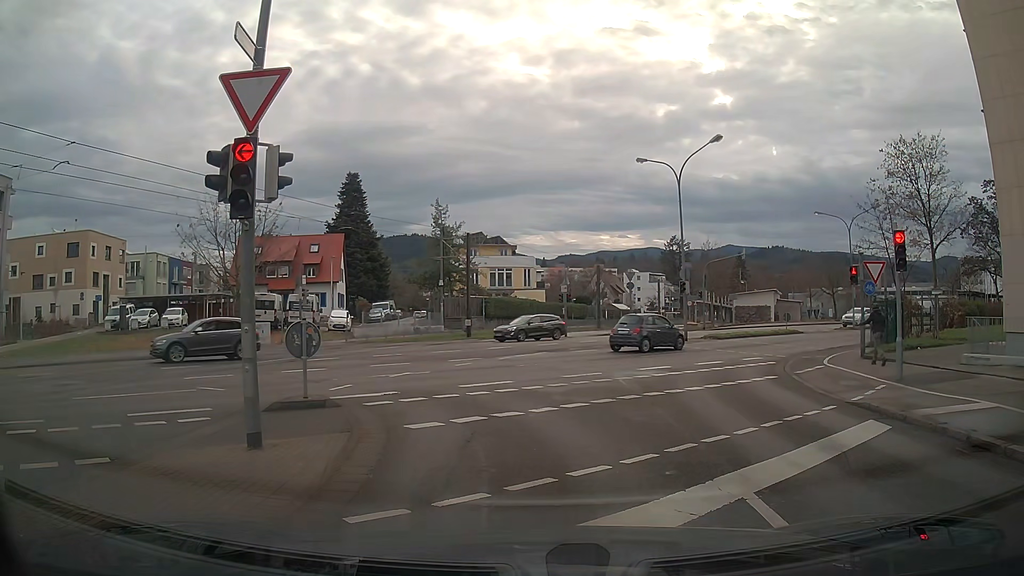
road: residential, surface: asphalt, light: Day
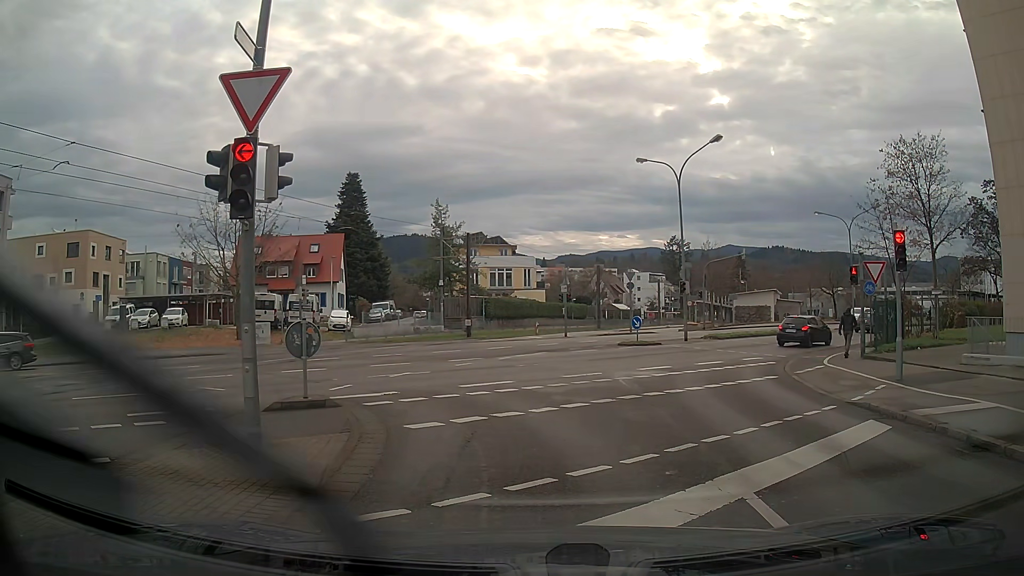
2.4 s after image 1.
(0.0, 0.0) m; 0°
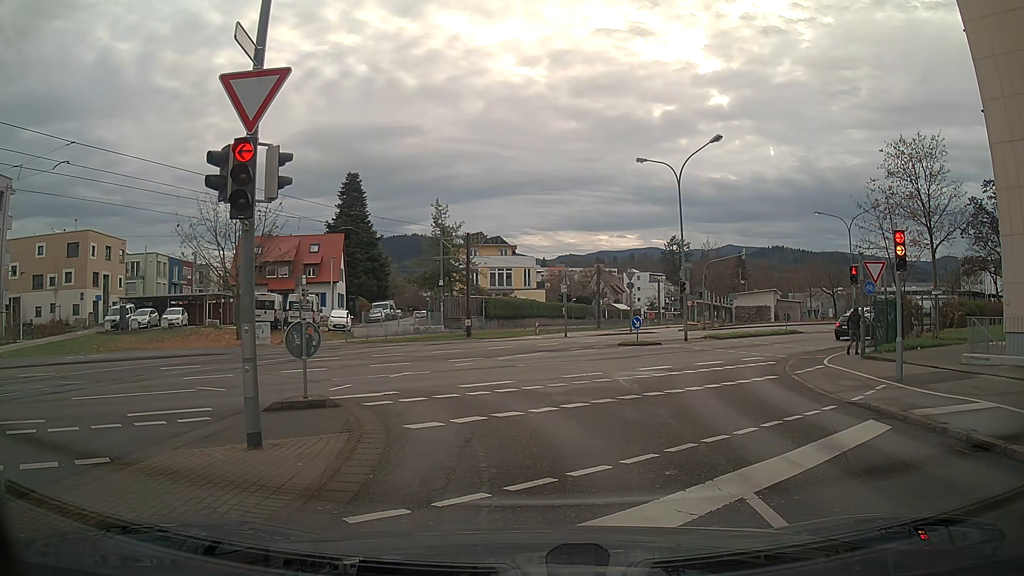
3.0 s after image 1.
(0.0, 0.0) m; 0°
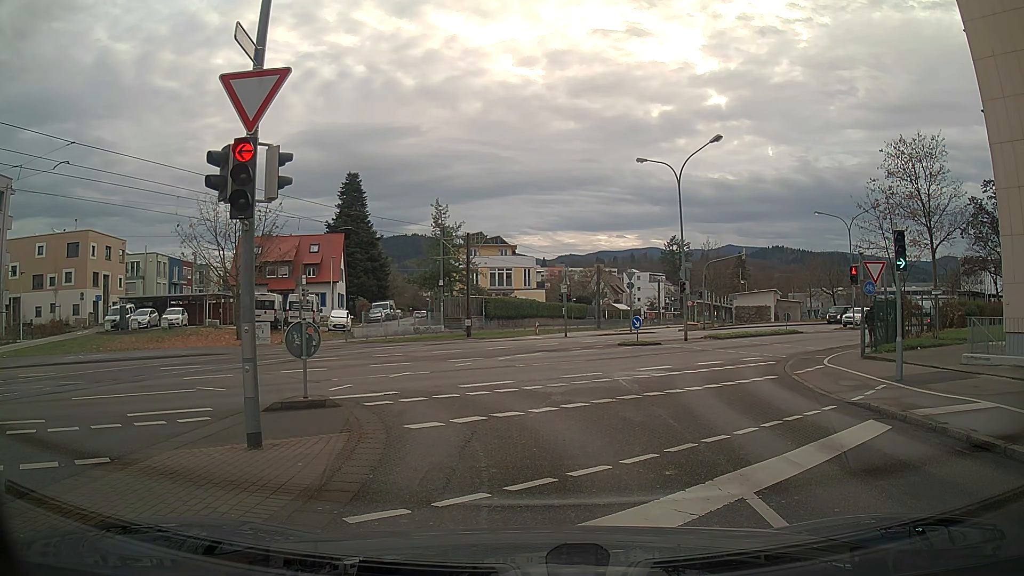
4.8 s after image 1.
(0.0, 0.0) m; 0°
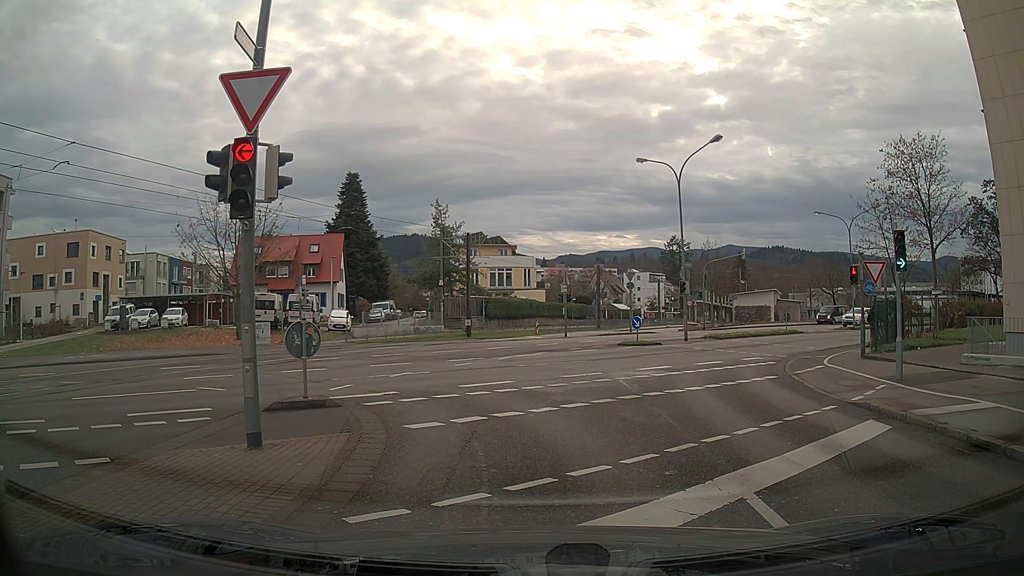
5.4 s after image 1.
(0.0, 0.0) m; 0°
